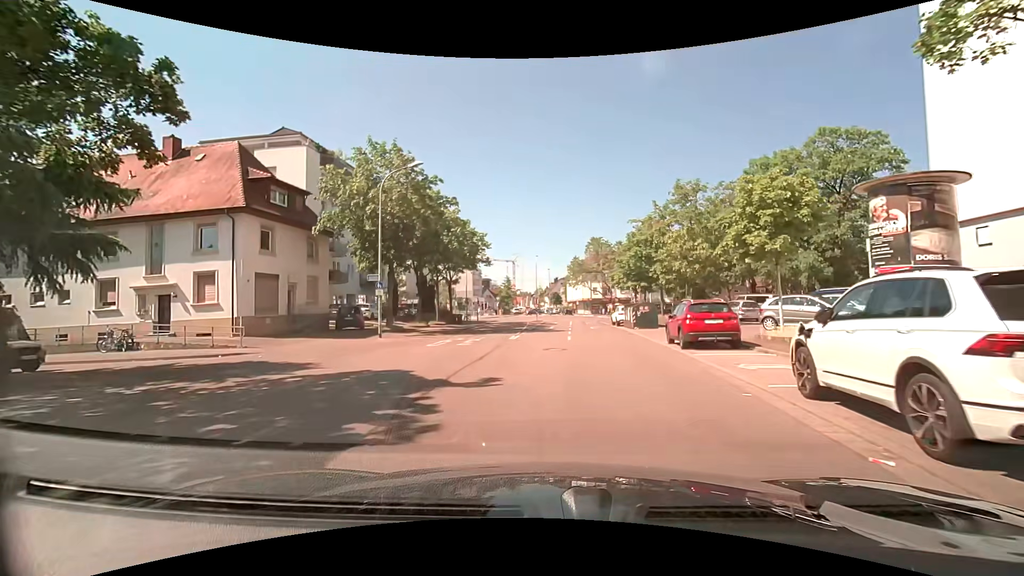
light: Day
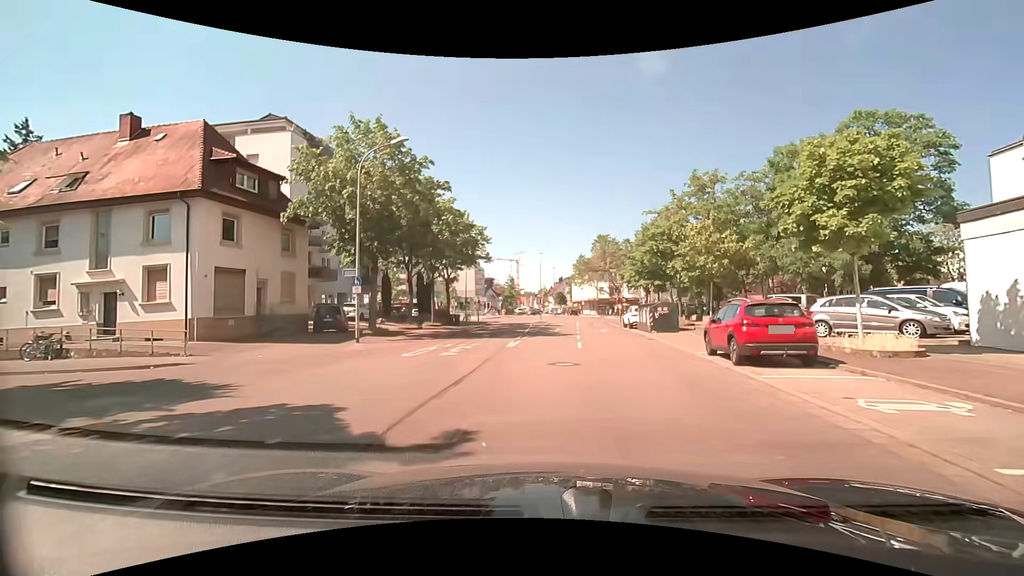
(0.0, +3.9) m; -1°
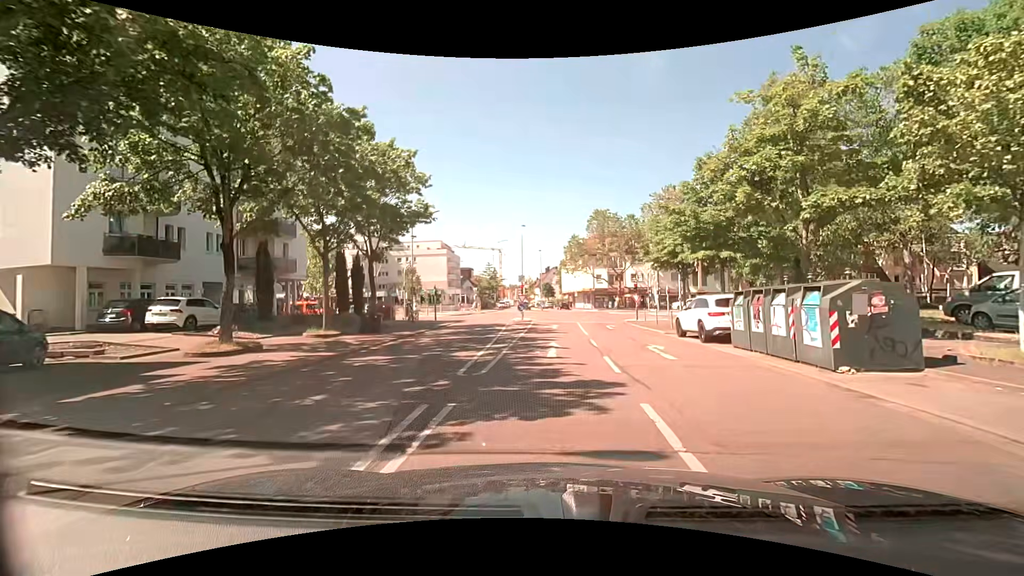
(+0.5, +19.2) m; +3°
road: residential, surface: asphalt
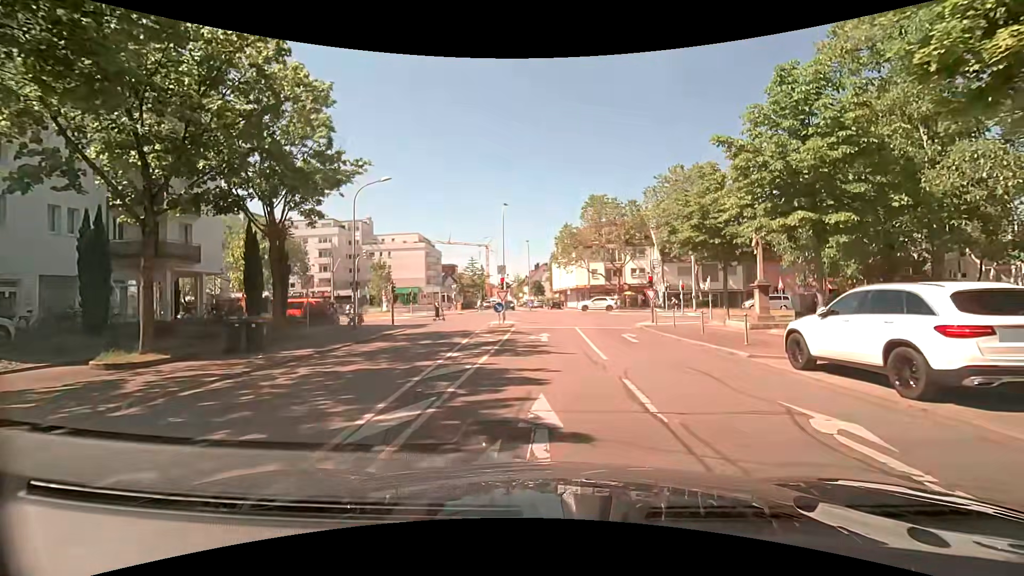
(+0.1, +10.2) m; +1°
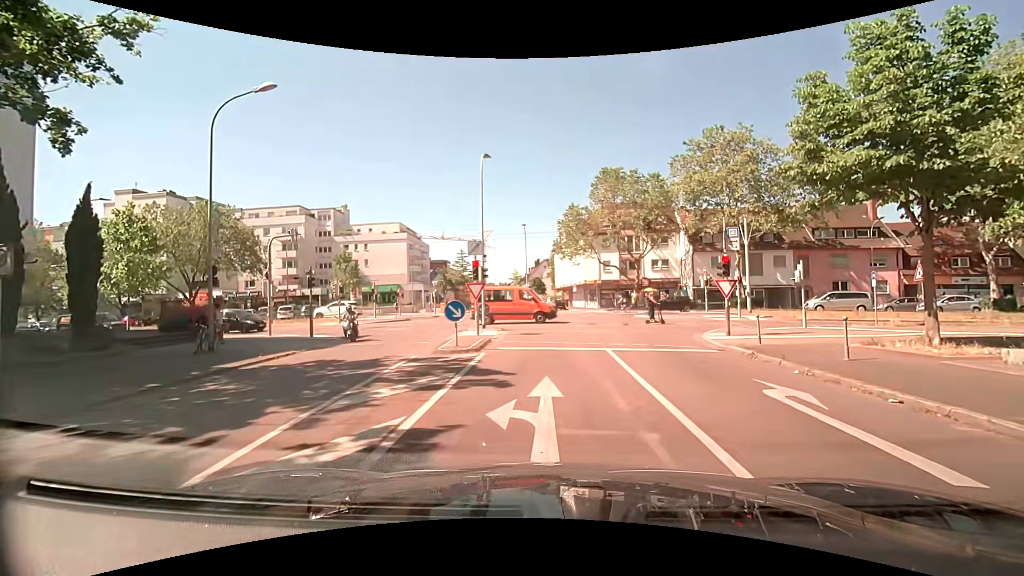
(-0.1, +13.1) m; -1°
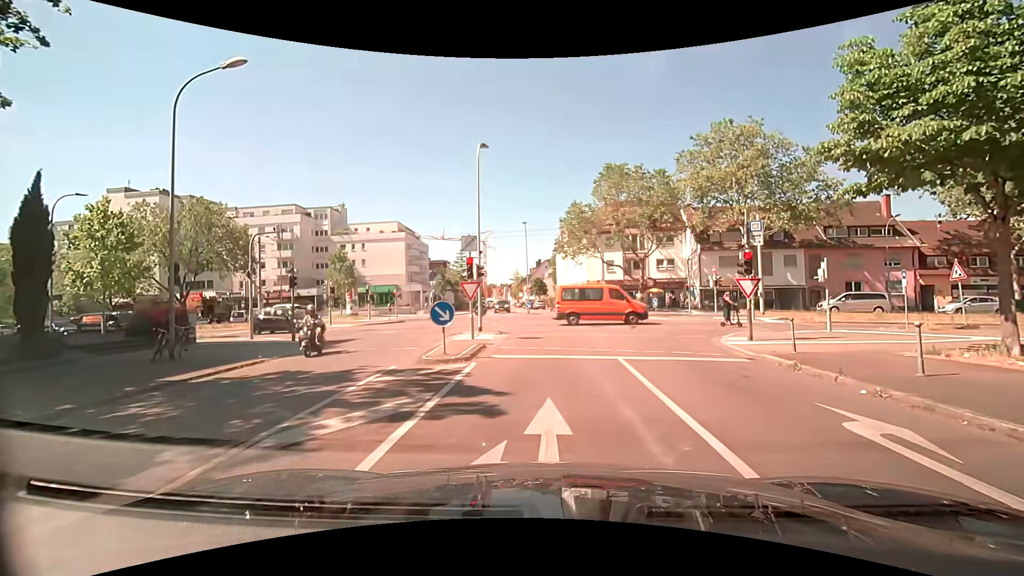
(0.0, +1.9) m; -1°
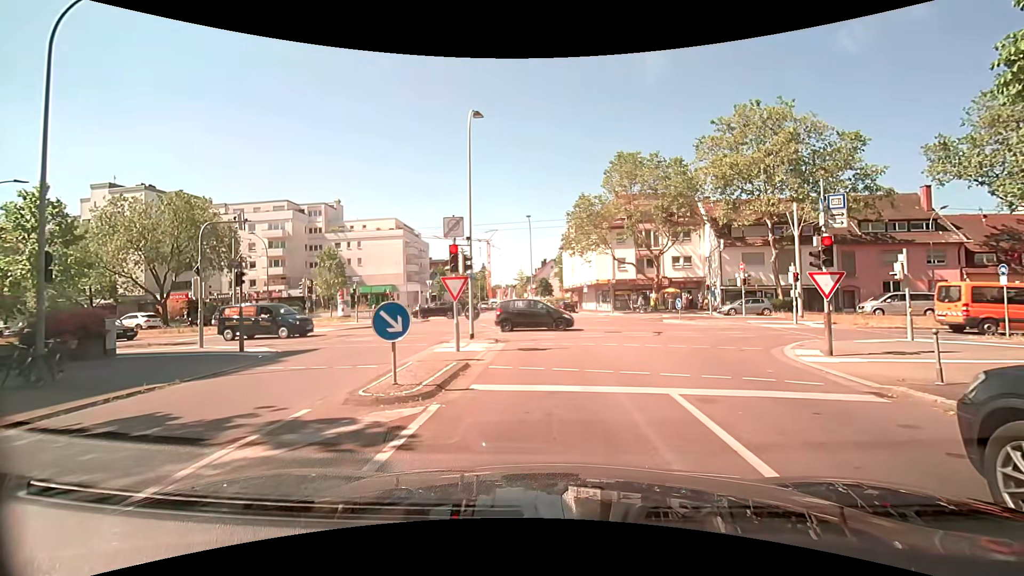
(+0.1, +4.3) m; 0°
